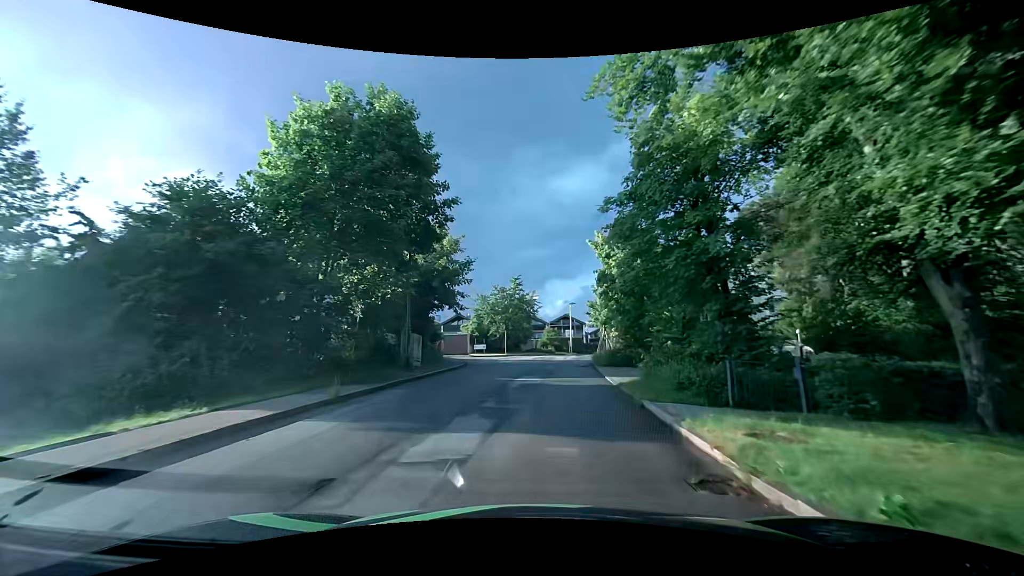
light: Day
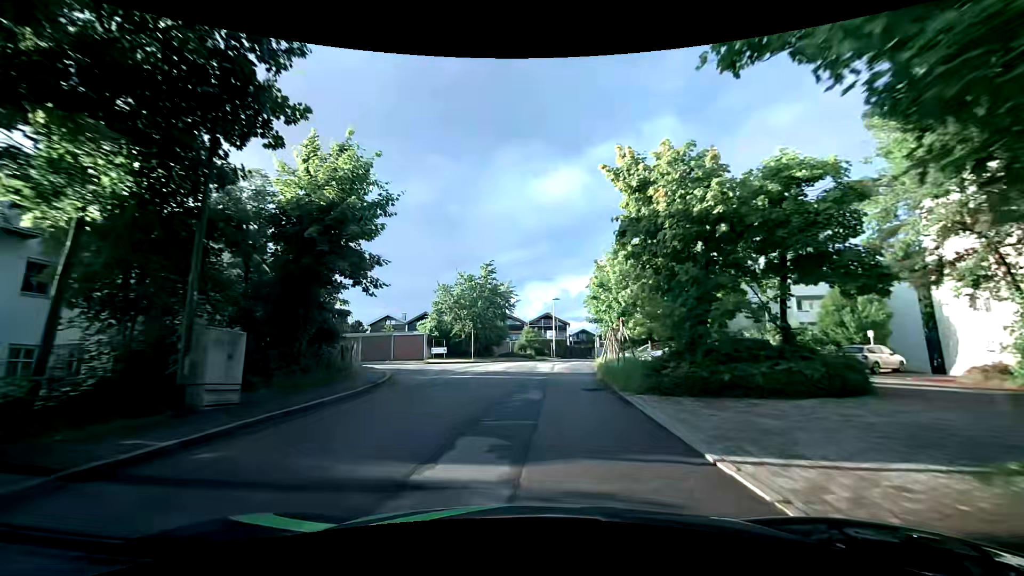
(+0.3, +12.5) m; +4°
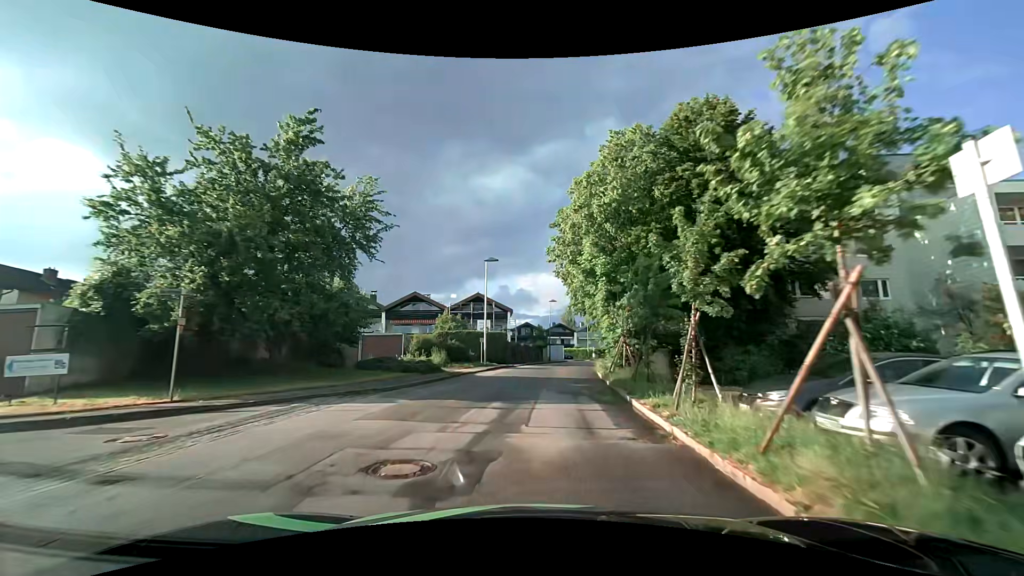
(+1.1, +30.7) m; +6°
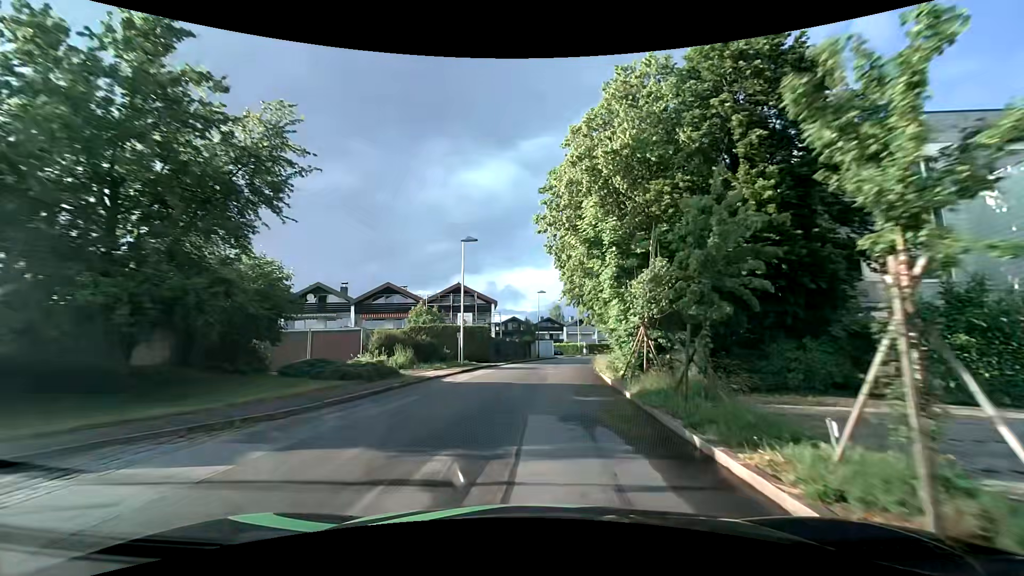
(+0.1, +6.1) m; +2°
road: residential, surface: asphalt
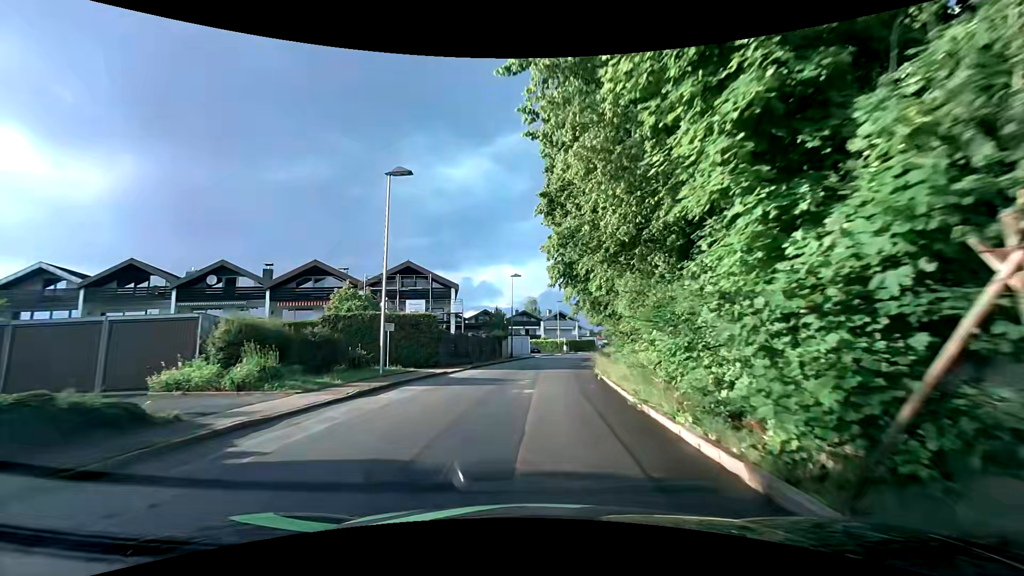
(+0.1, +12.2) m; +2°
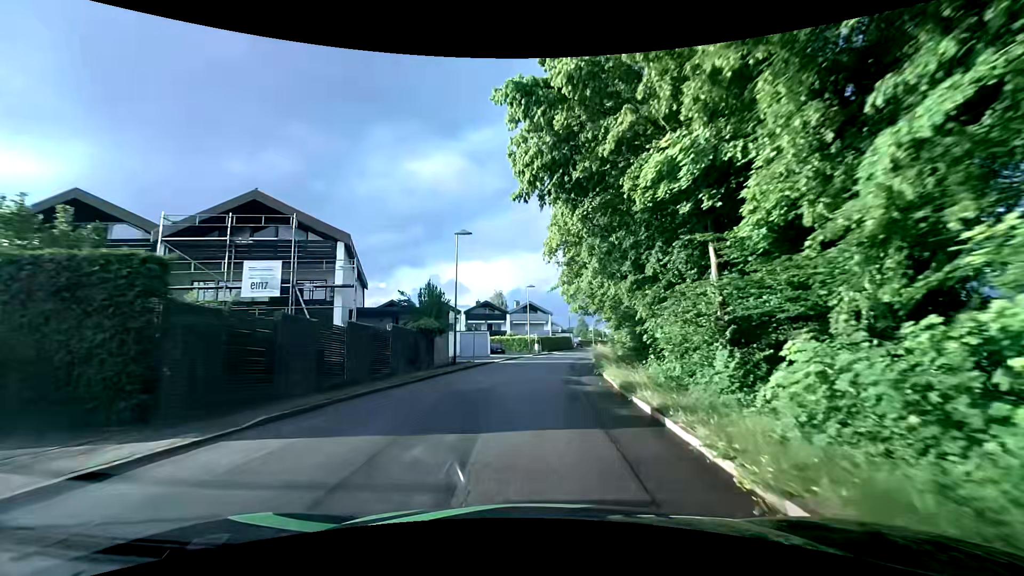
(+0.5, +18.7) m; +5°
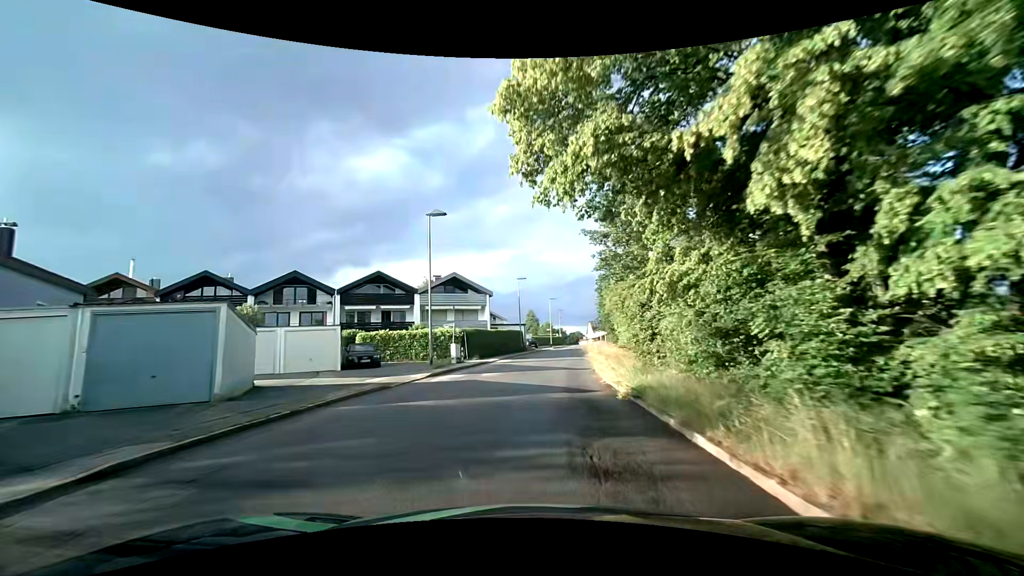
(+1.0, +34.0) m; +5°
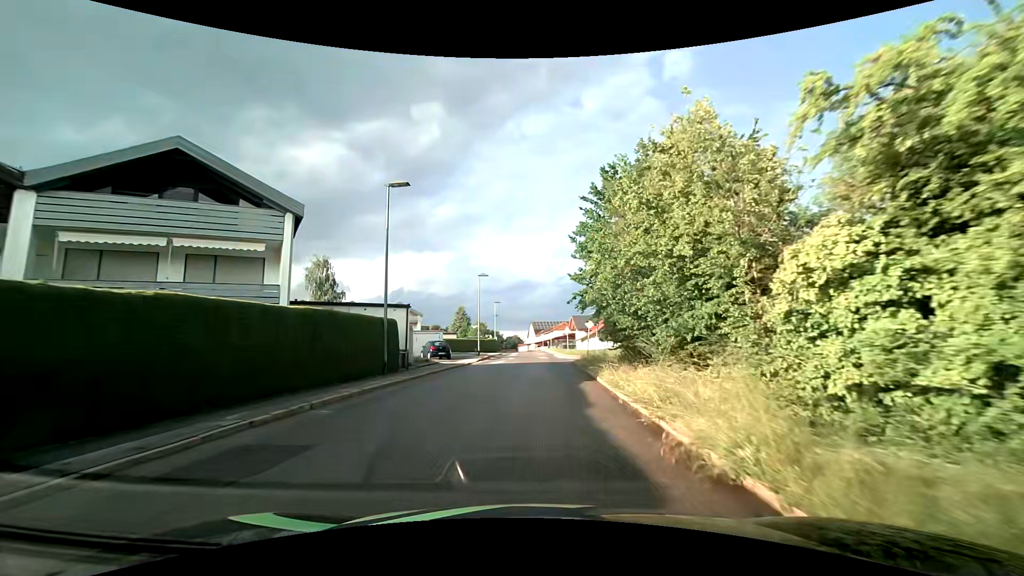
(+1.6, +33.6) m; +7°
(0, +10) (0, +20) (+1, +30) (+1, +40) (+1, +50) (+1, +60) (+1, +70) (+1, +80) (0, +90) (0, +100) m
